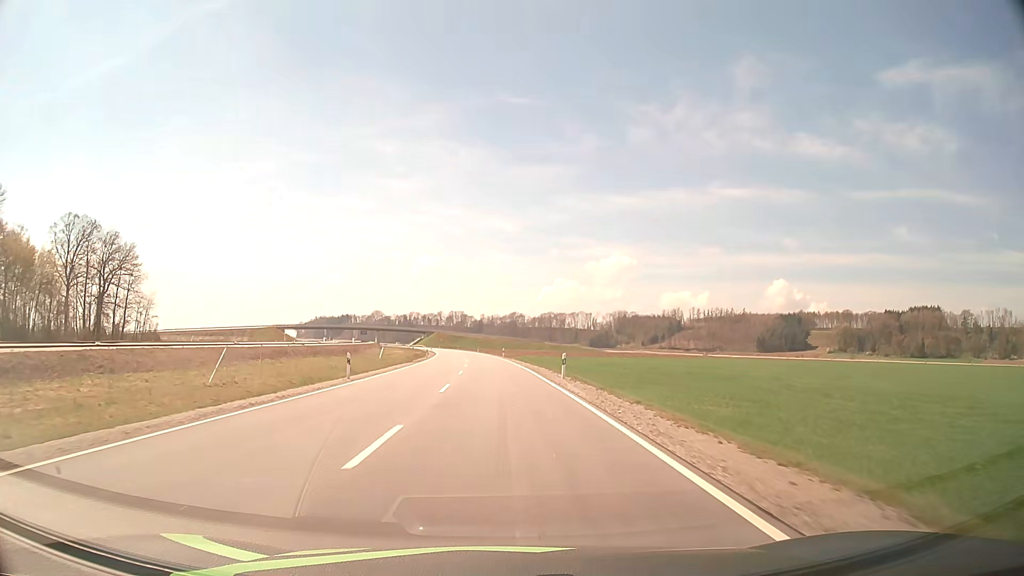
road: tertiary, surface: asphalt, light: Day
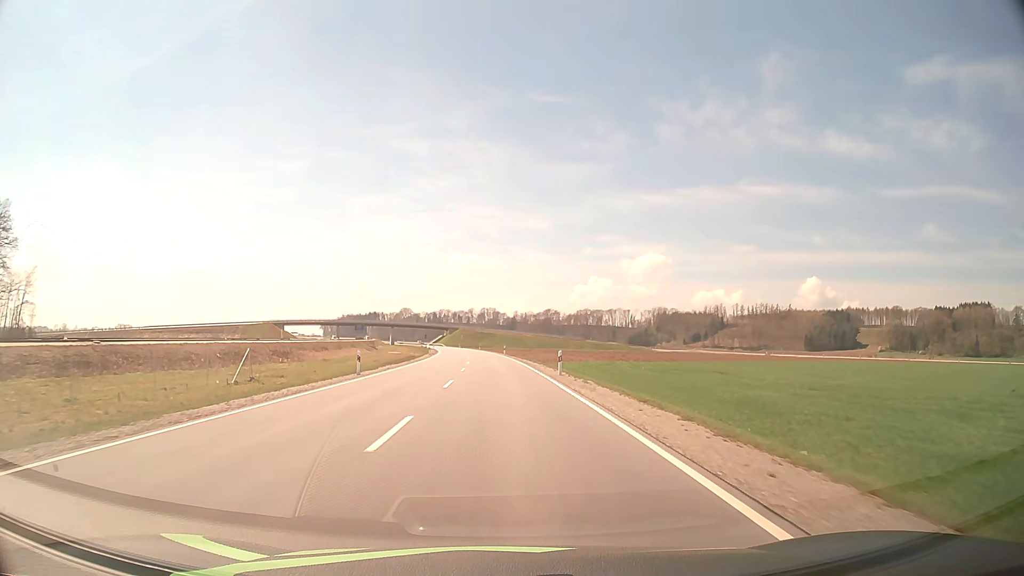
(-1.1, +48.2) m; -3°
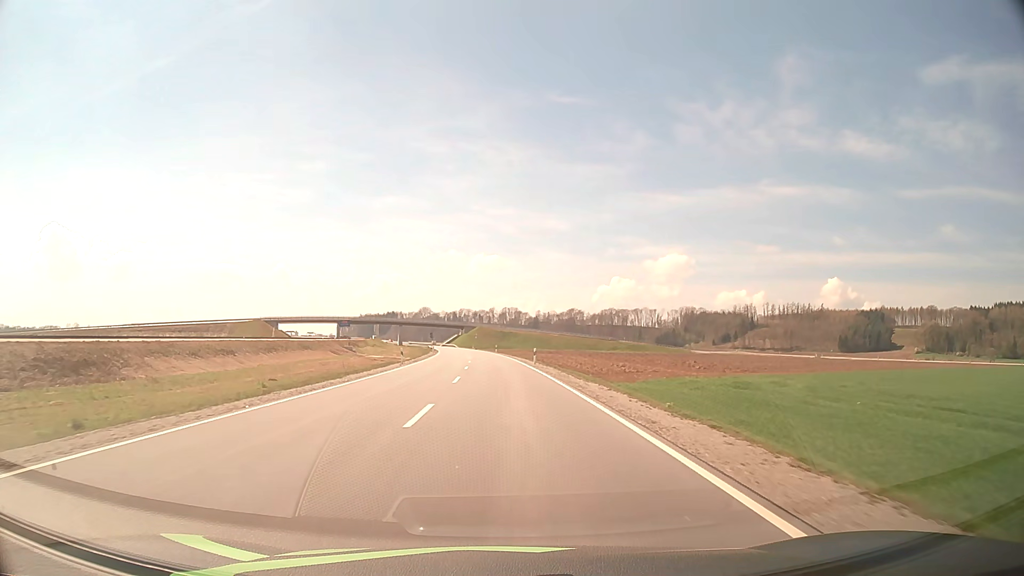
(-0.6, +34.3) m; -2°
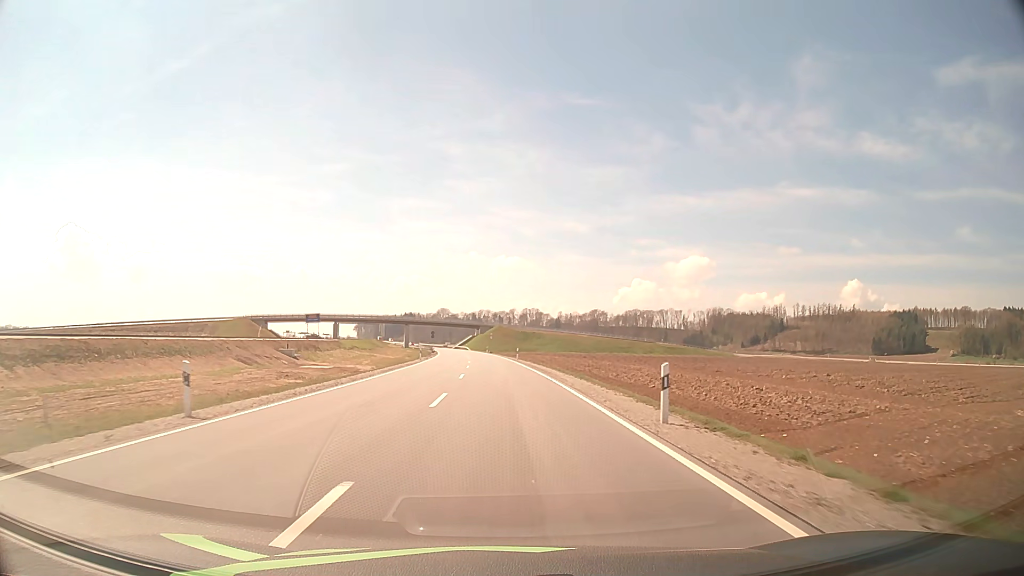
(-0.5, +33.0) m; -2°
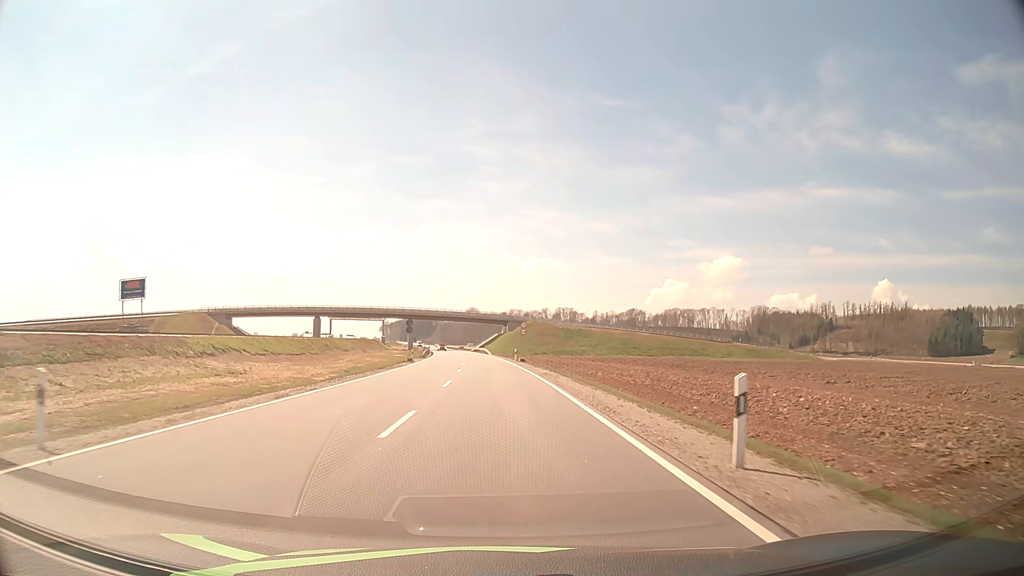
(-1.2, +54.1) m; -3°
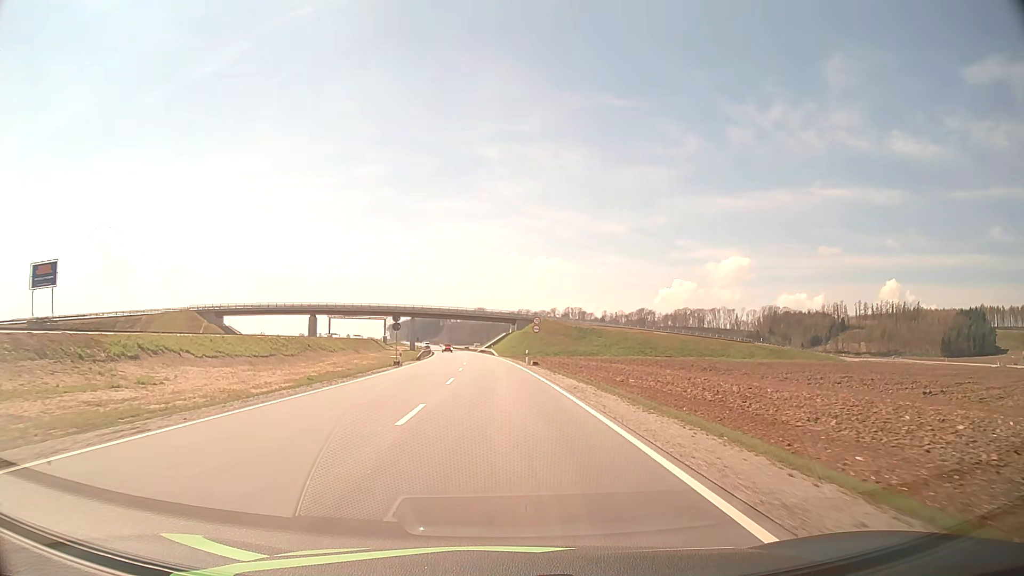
(-0.1, +10.7) m; -1°
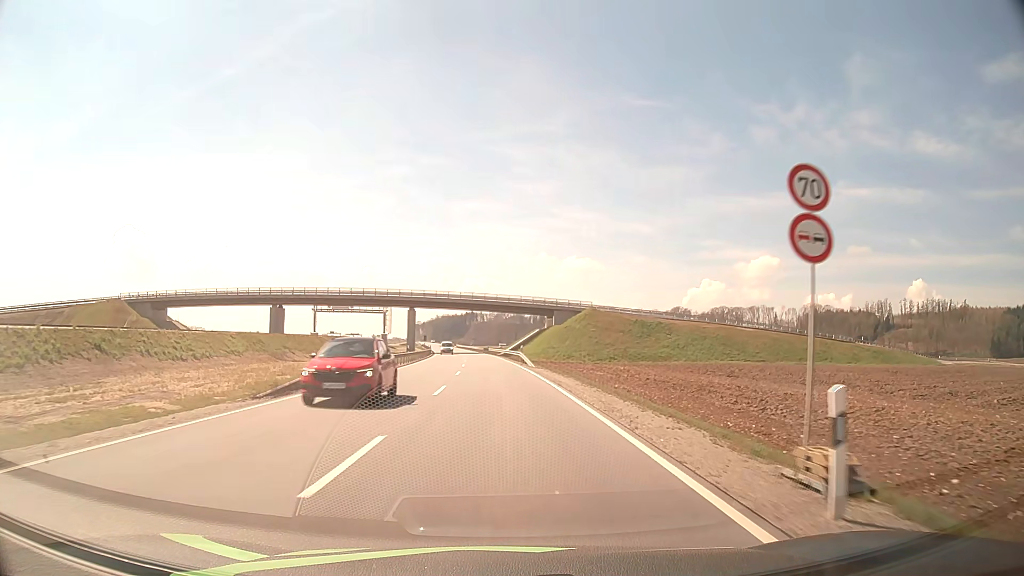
(-0.9, +42.5) m; -2°
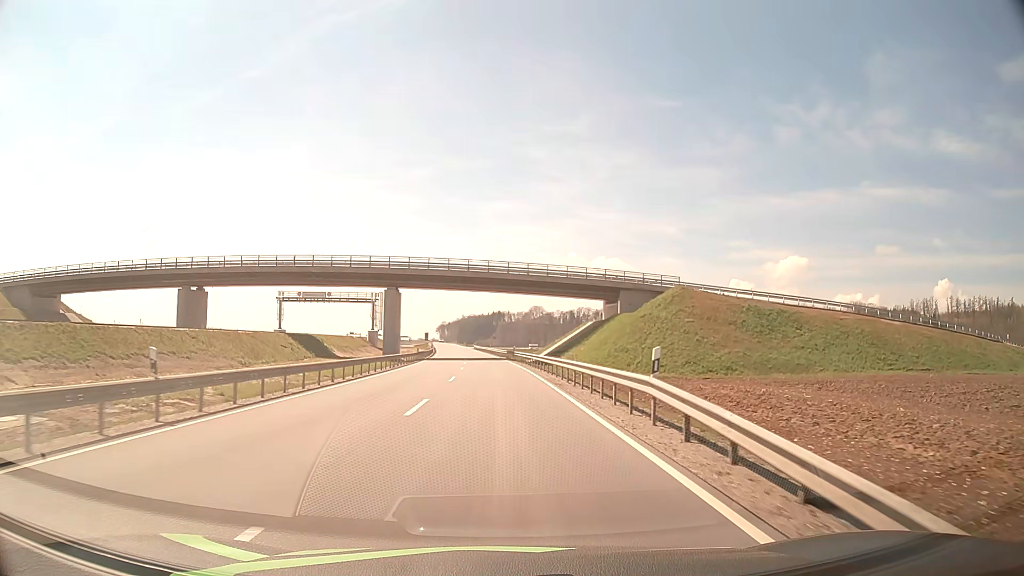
(-0.8, +42.2) m; -2°
(0, +10) (0, +20) (0, +30) (-1, +40) (-1, +50) (-2, +60) (-2, +70) (-3, +80) (-4, +90) (-5, +100) m
